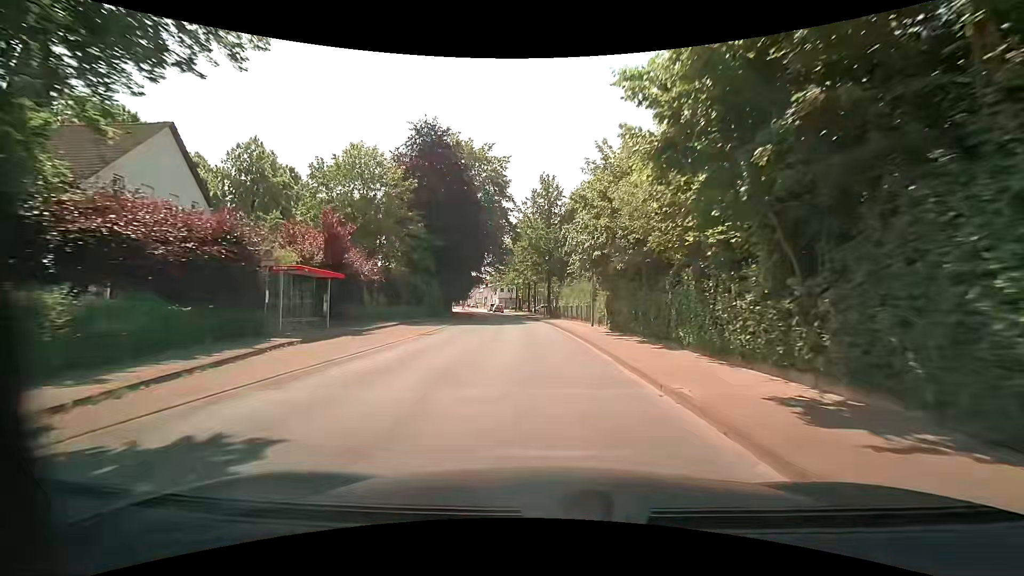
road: tertiary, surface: asphalt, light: Day
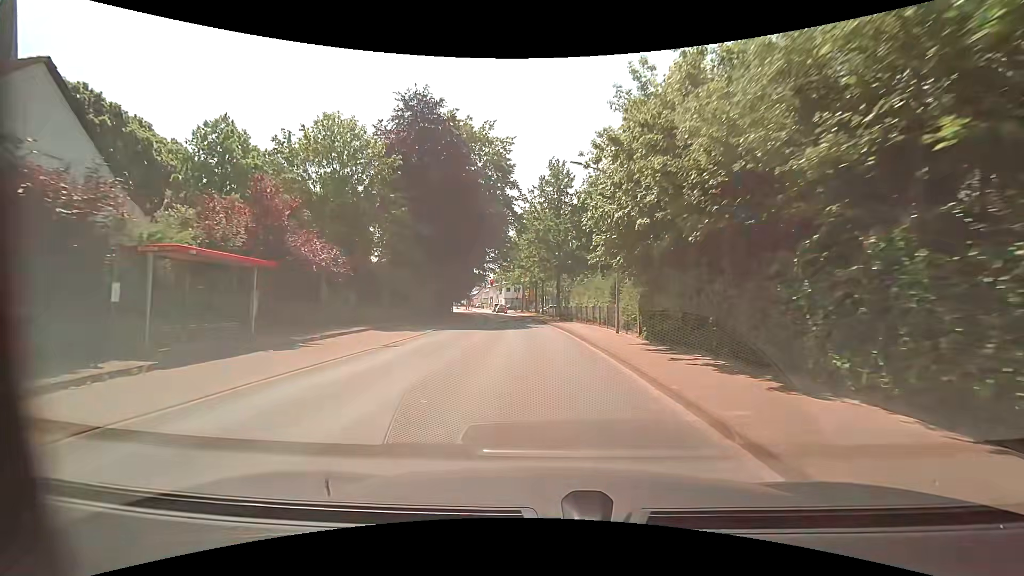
(-0.1, +6.9) m; -1°
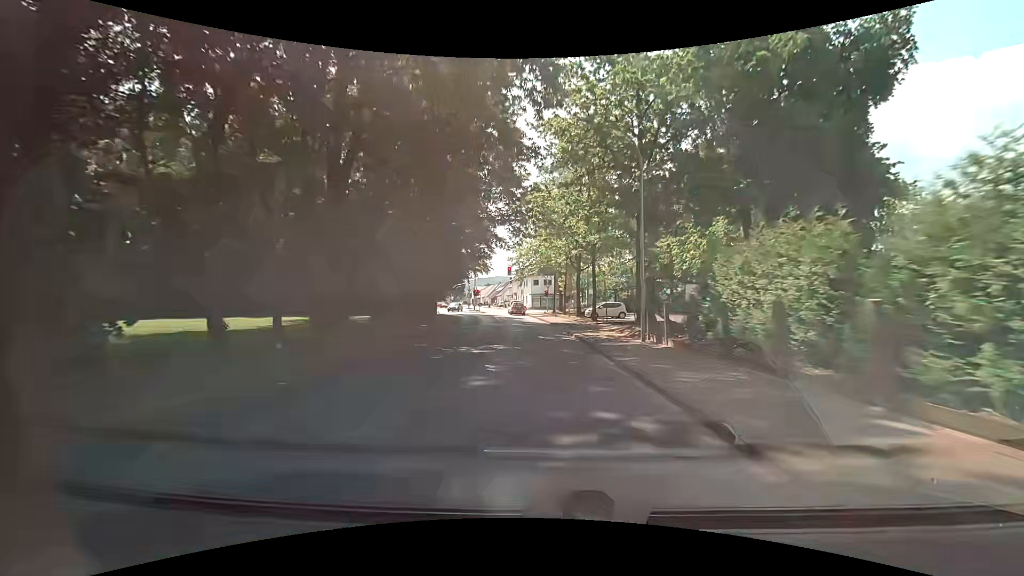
(-1.3, +34.2) m; -4°
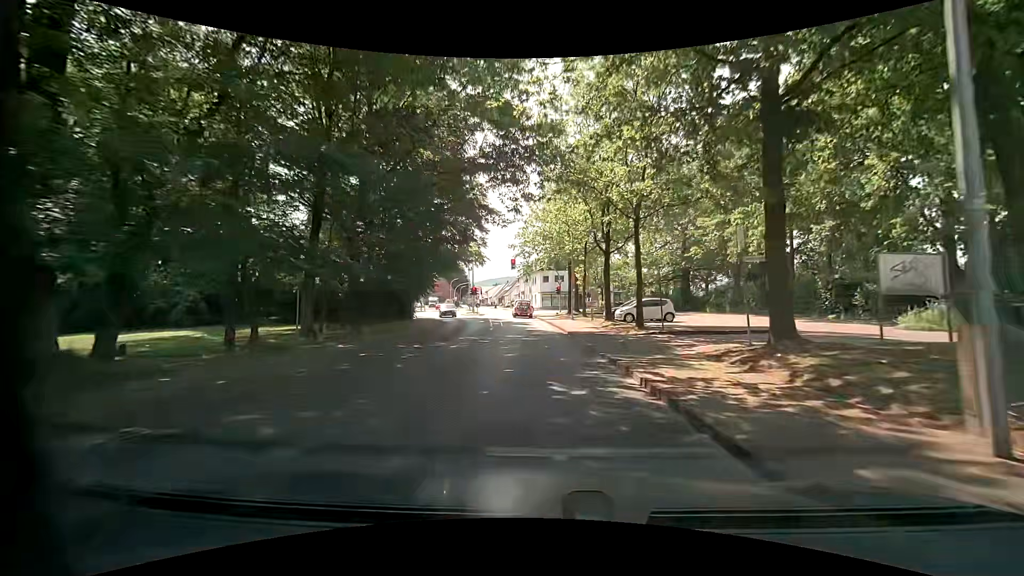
(-0.1, +12.6) m; 0°
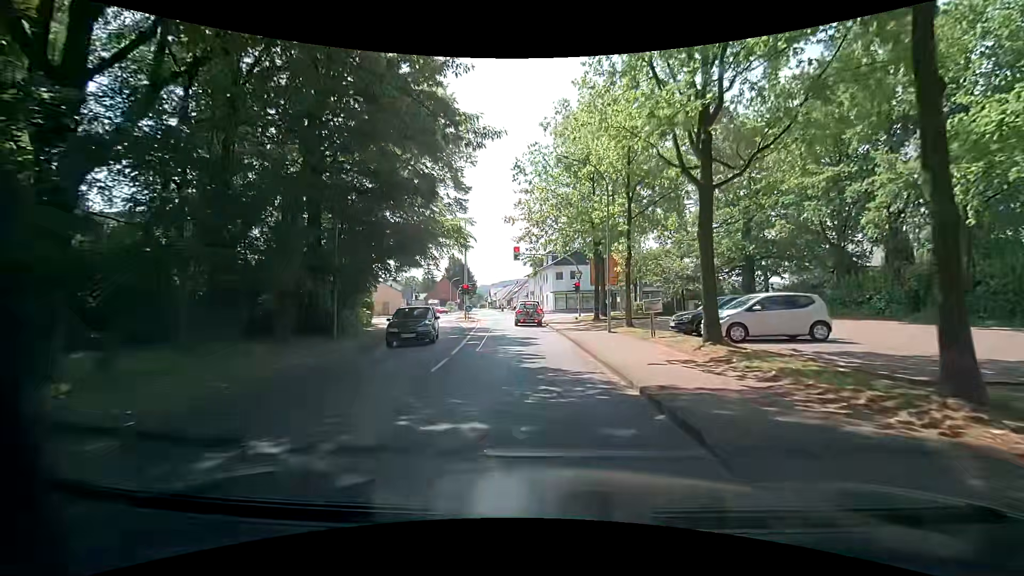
(-0.5, +15.0) m; -2°
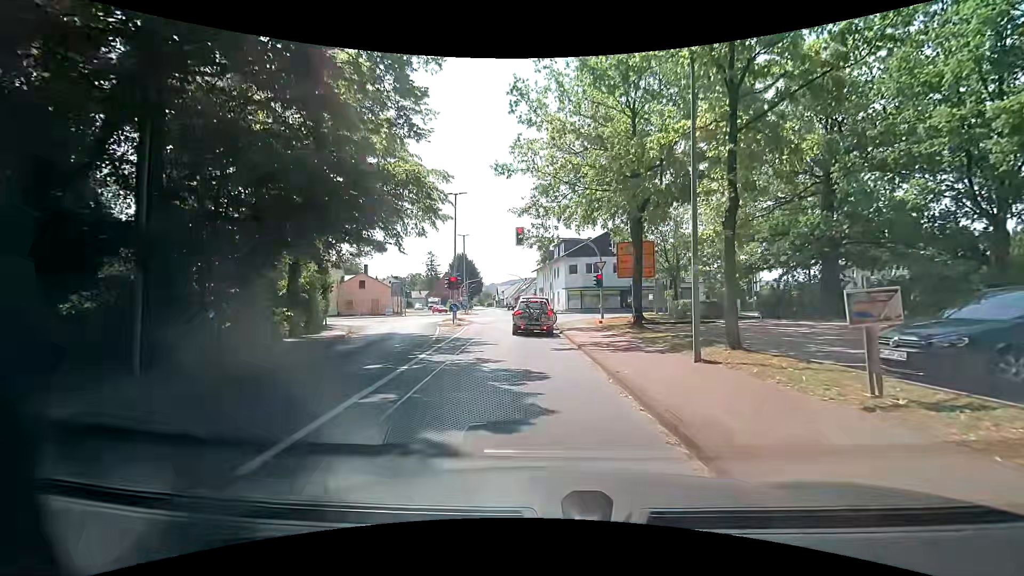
(-0.2, +10.8) m; -1°
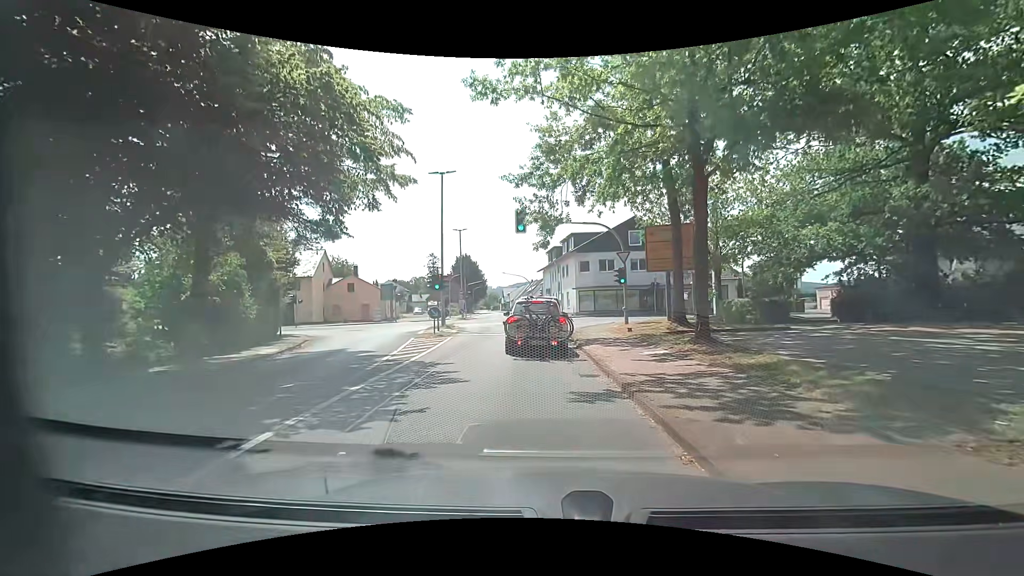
(-0.1, +7.4) m; -2°
